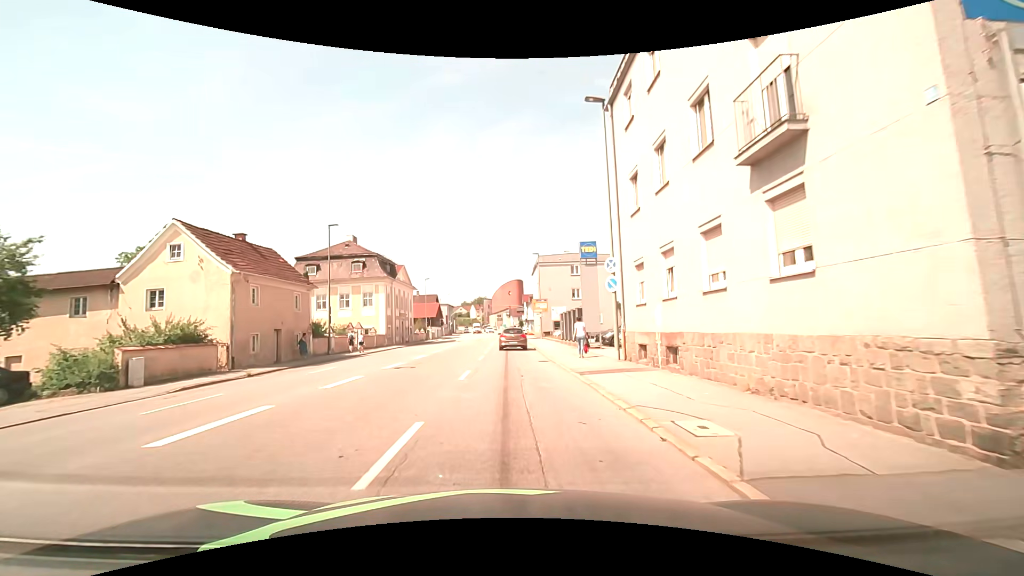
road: tertiary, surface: asphalt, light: Day
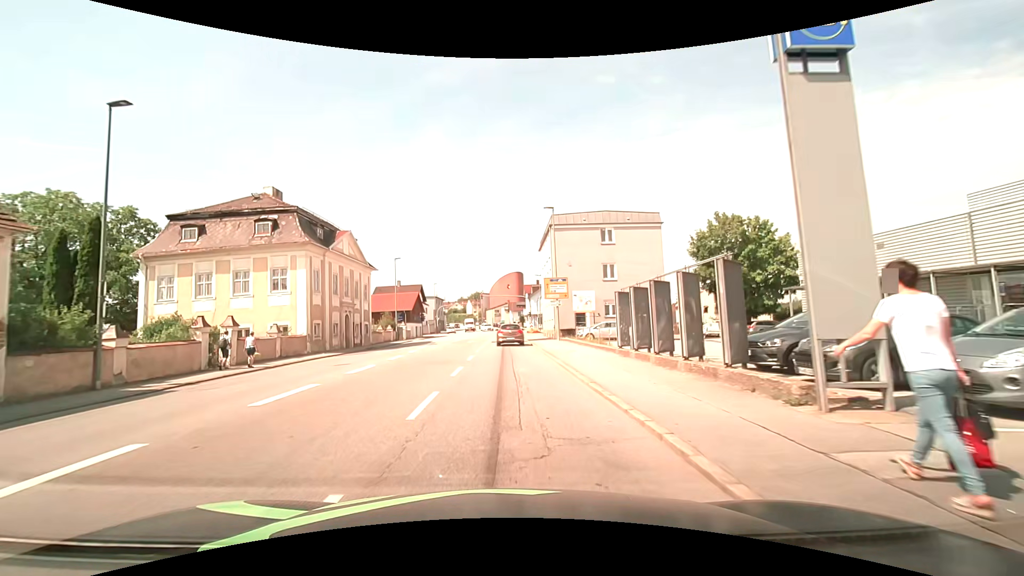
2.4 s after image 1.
(-0.1, +21.5) m; +1°
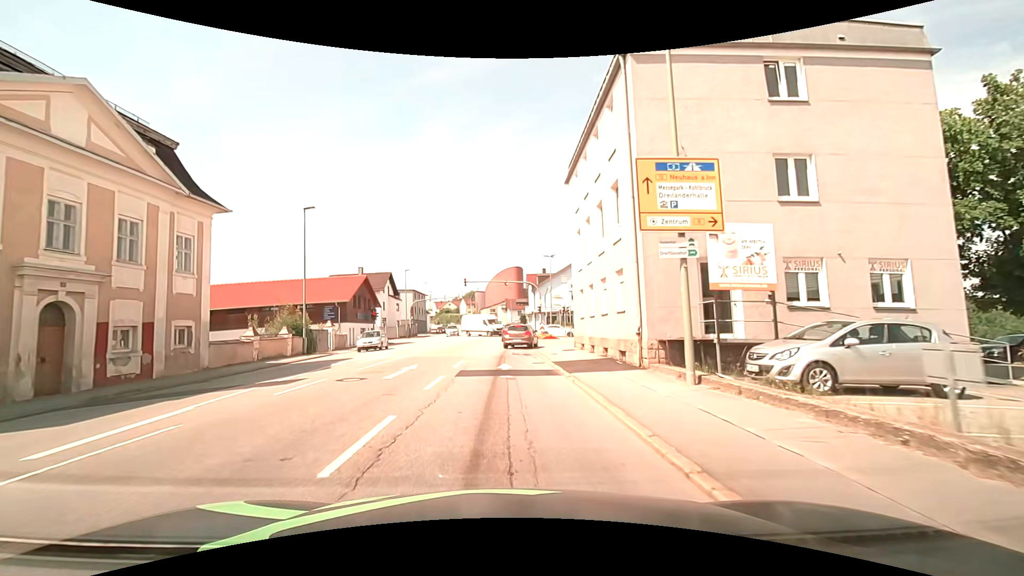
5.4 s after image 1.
(-0.4, +26.8) m; -1°
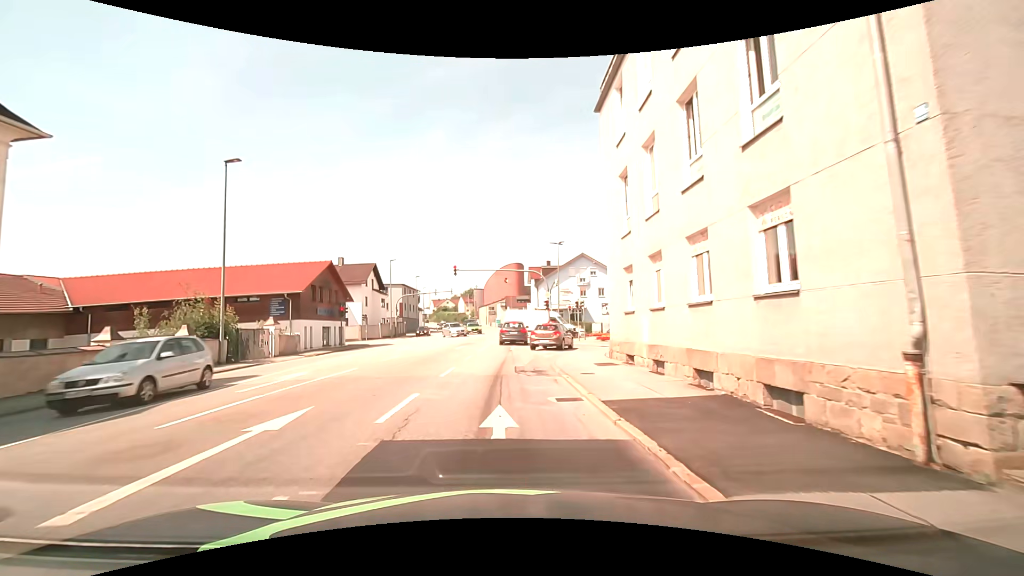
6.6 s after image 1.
(0.0, +9.7) m; 0°
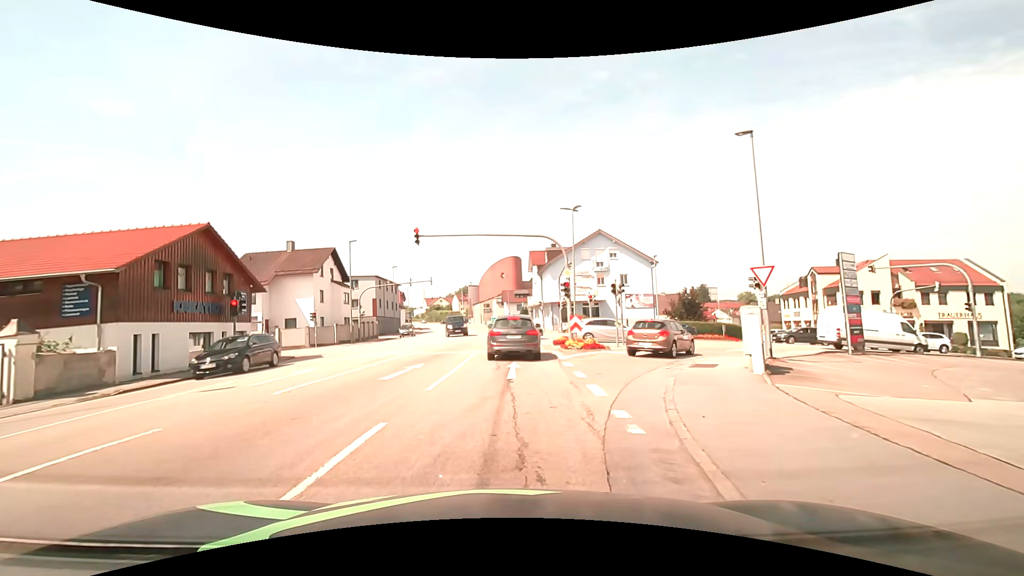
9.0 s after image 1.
(0.0, +15.1) m; 0°
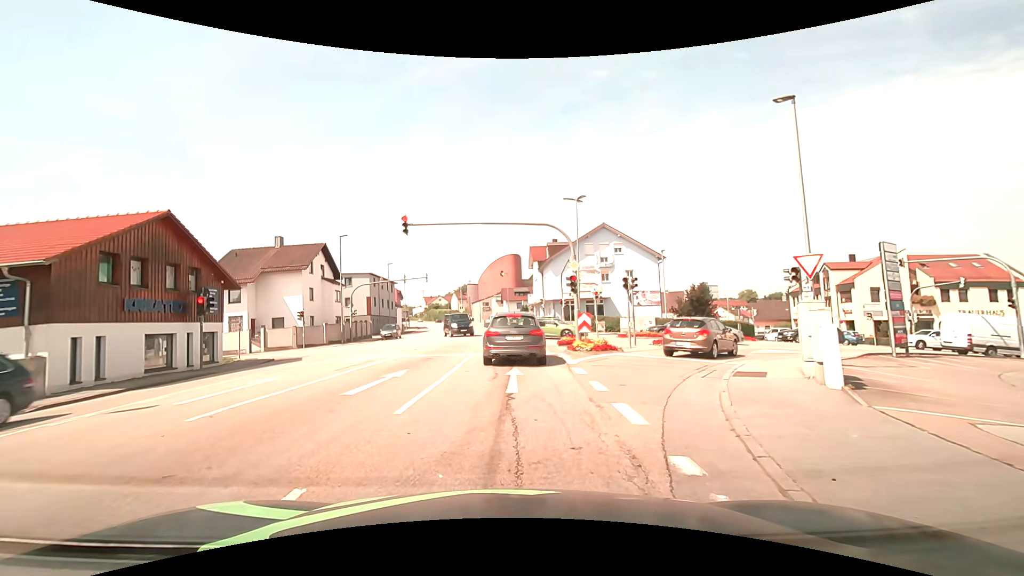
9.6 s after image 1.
(0.0, +2.6) m; +1°
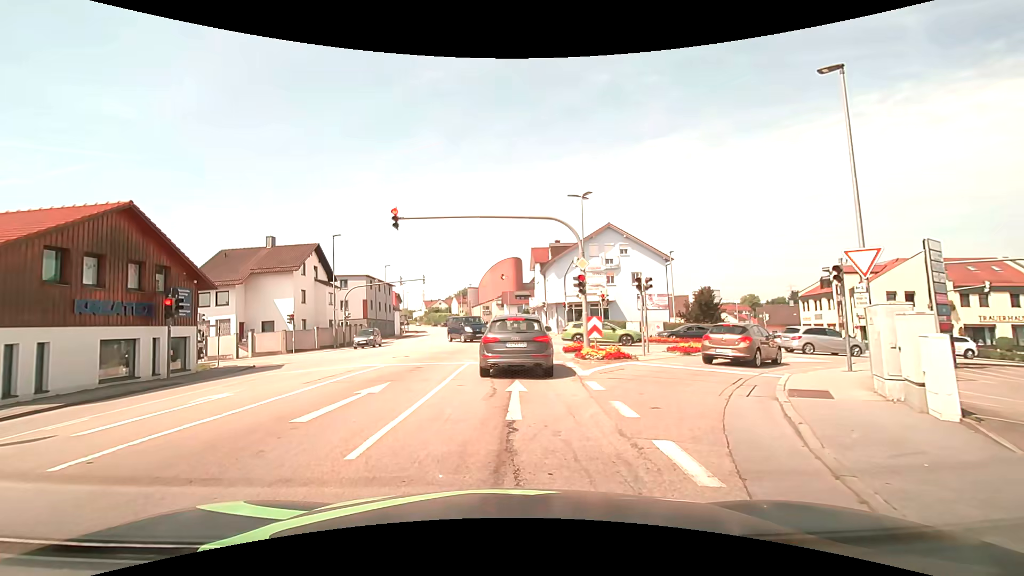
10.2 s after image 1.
(0.0, +2.1) m; 0°
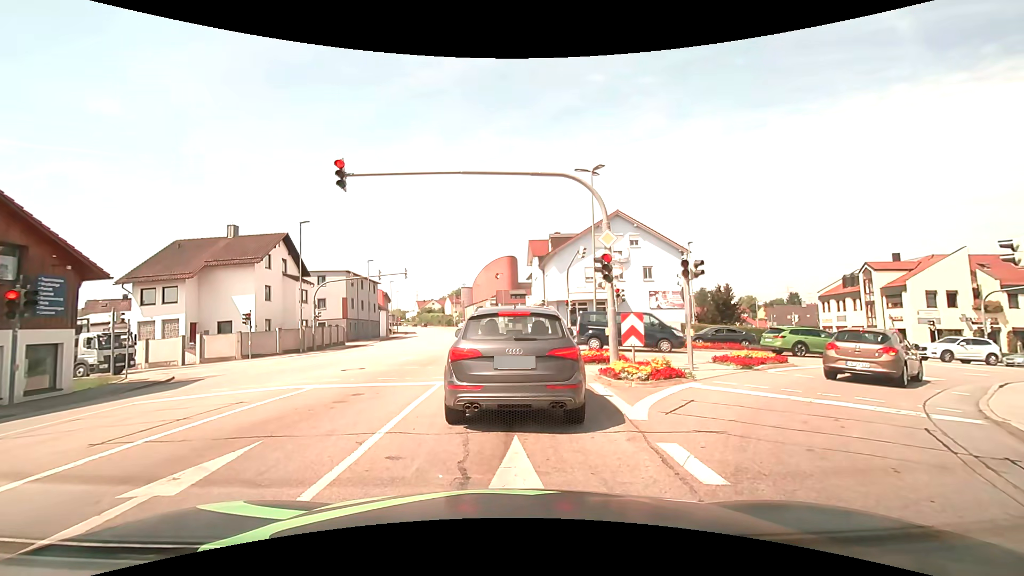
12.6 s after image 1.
(0.0, +5.9) m; +2°
(0, +10) (0, +20) (-1, +30) (-1, +40) (-2, +50) (-3, +60) (-5, +70) (-6, +80) (-8, +90) (-10, +99) m
